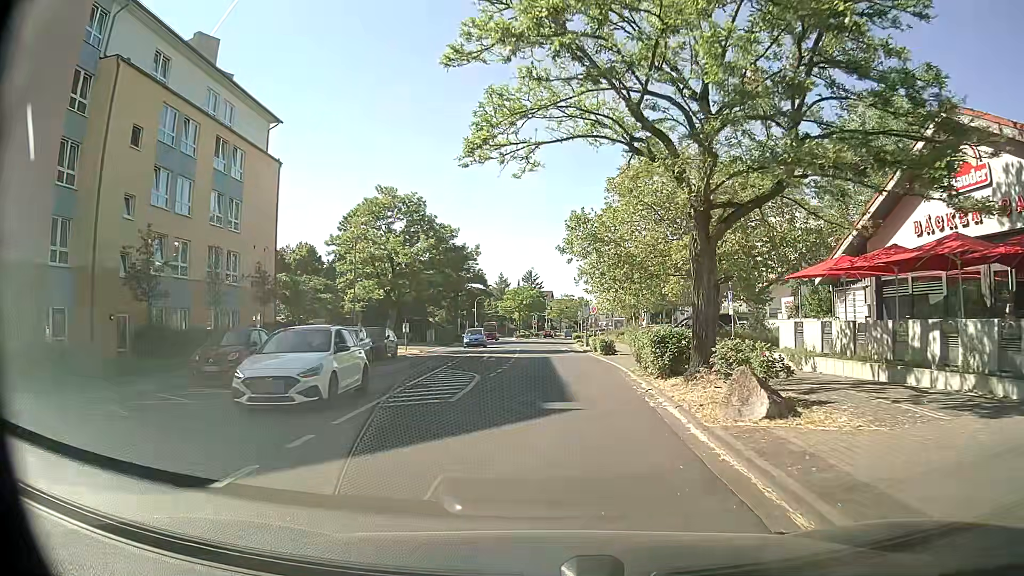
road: tertiary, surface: asphalt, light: Day
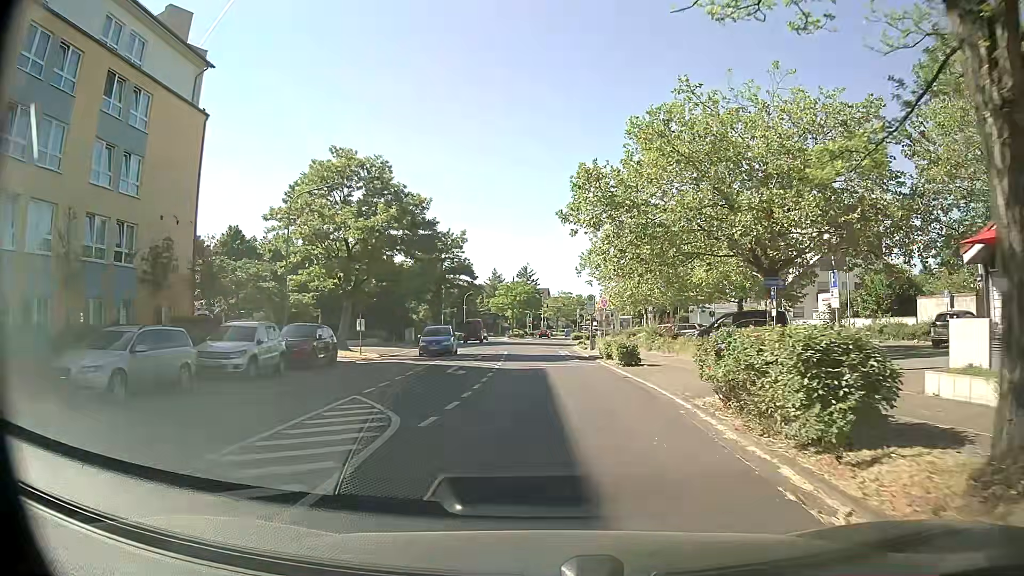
(+0.2, +10.4) m; +1°
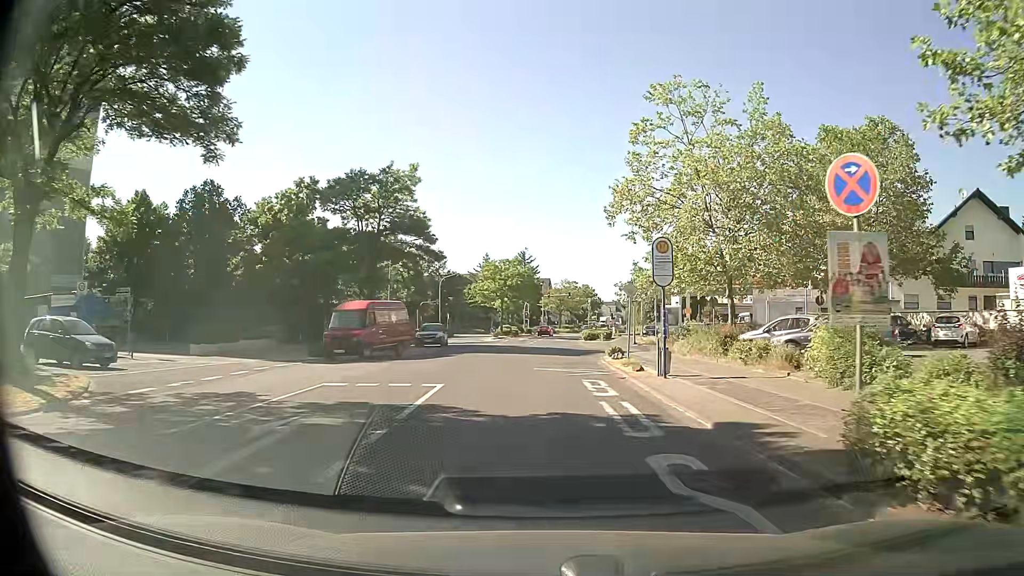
(+0.1, +26.4) m; 0°
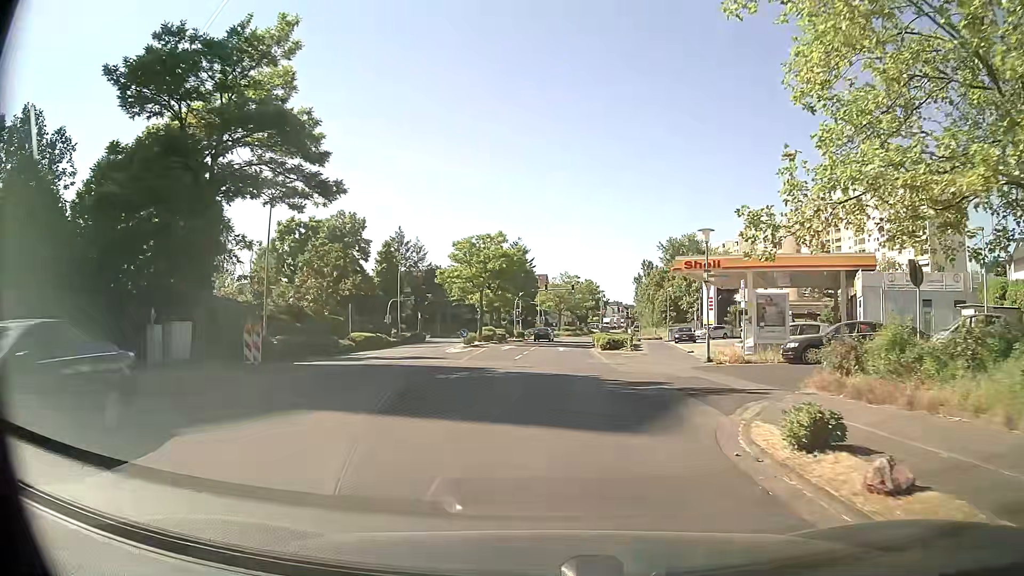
(0.0, +21.8) m; +1°
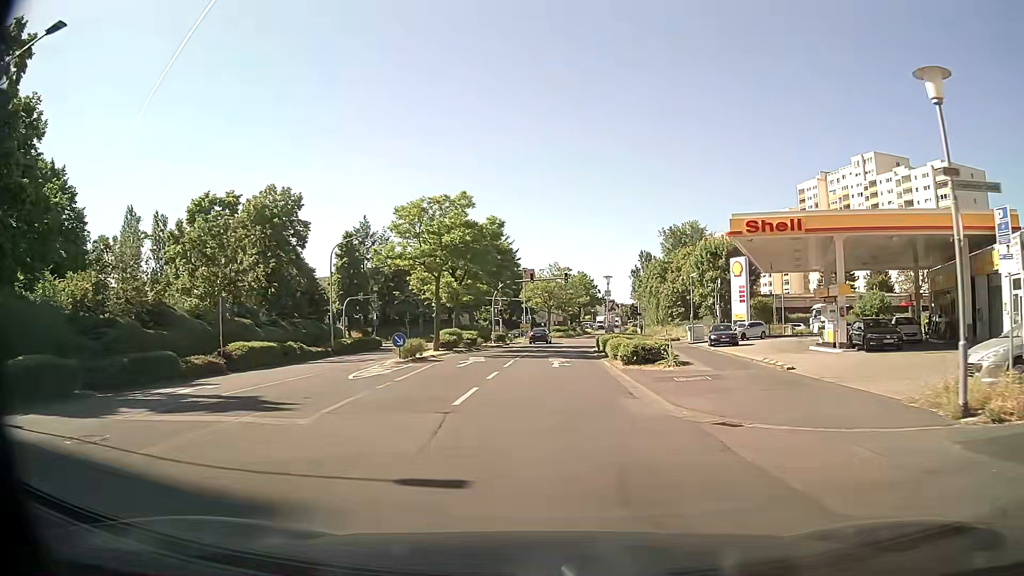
(+0.1, +16.6) m; +1°
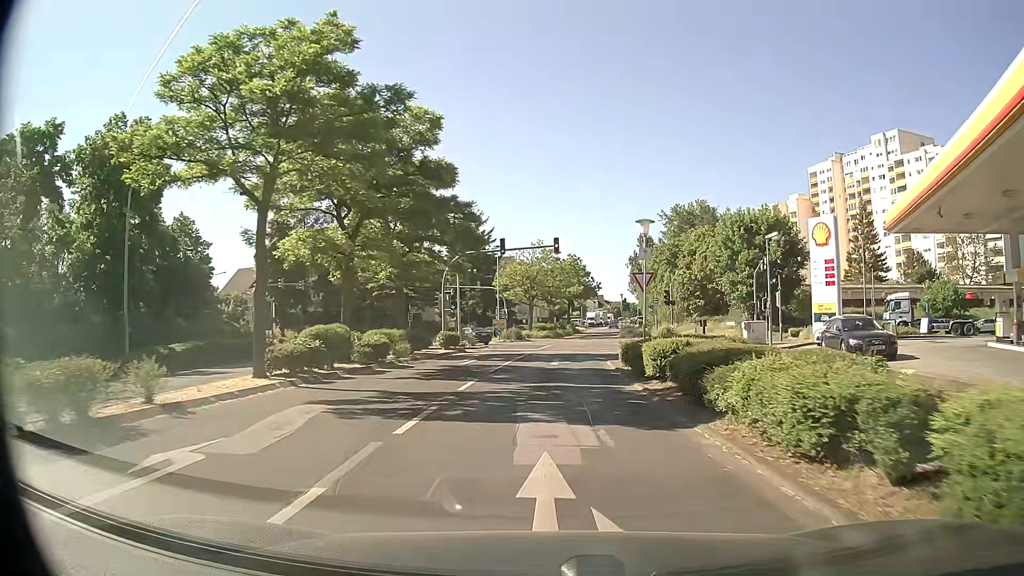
(+0.1, +22.2) m; +1°
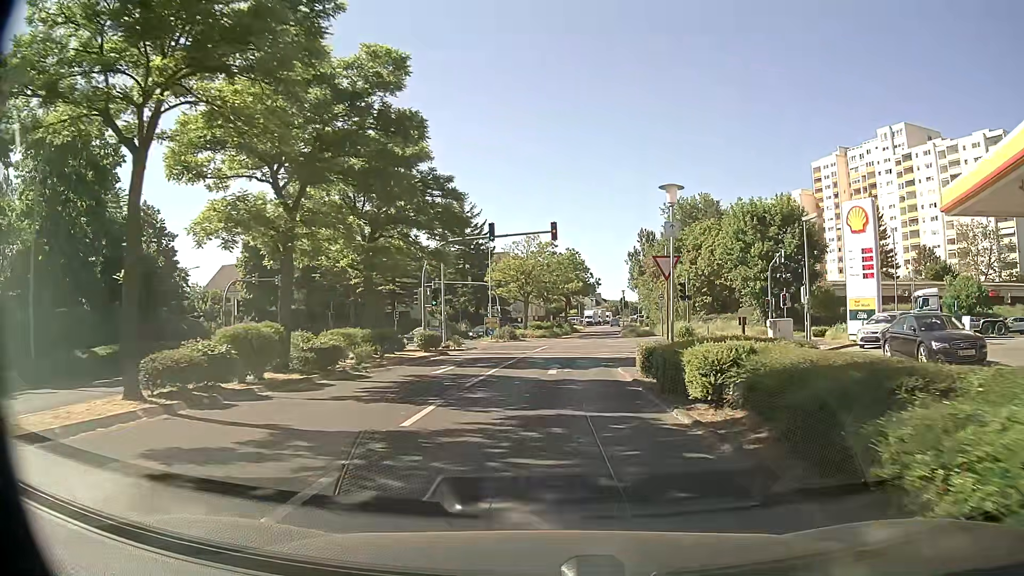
(0.0, +5.3) m; 0°
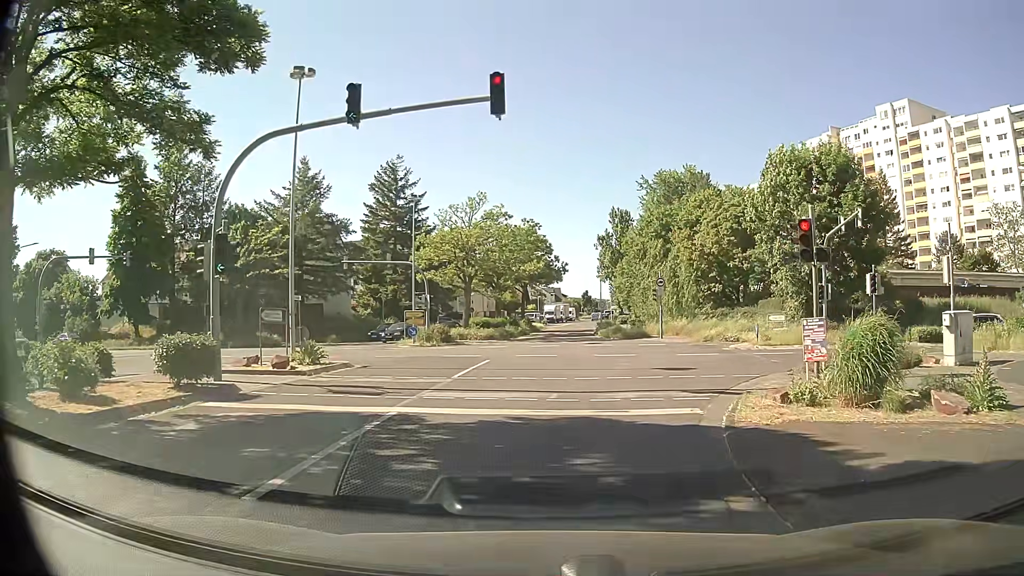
(+0.4, +19.0) m; +2°
(+1, +10) (+5, +19) (+13, +24) (+23, +25) (+33, +23) (+43, +21) (+53, +19) (+62, +18) (+72, +16) (+82, +15) m
